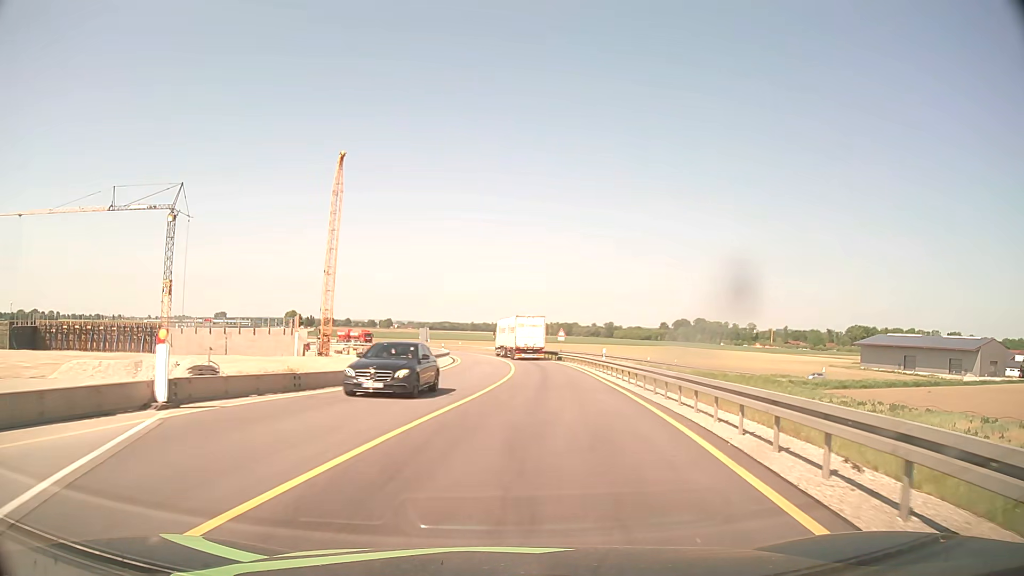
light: Day
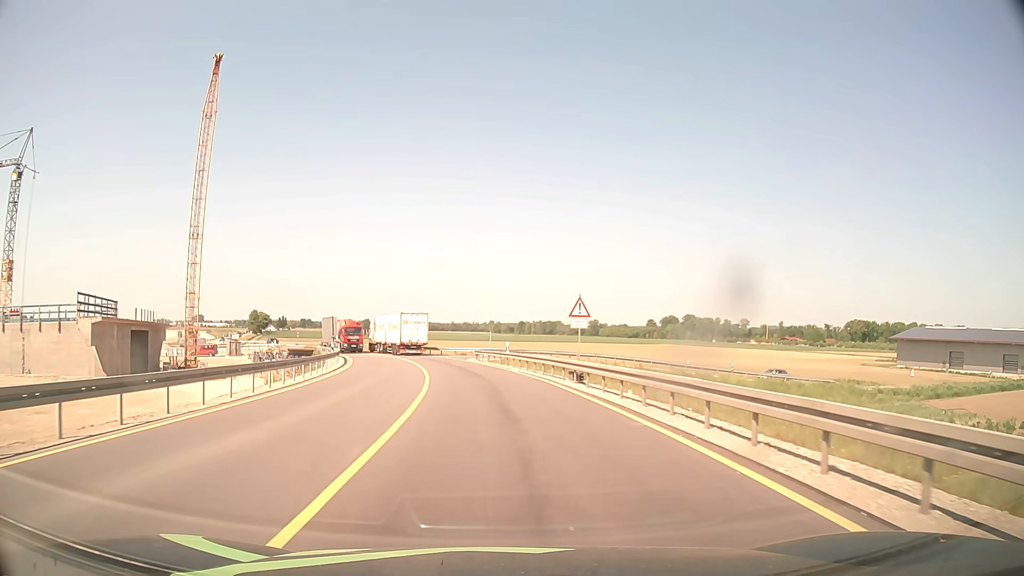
(+2.2, +38.2) m; +2°
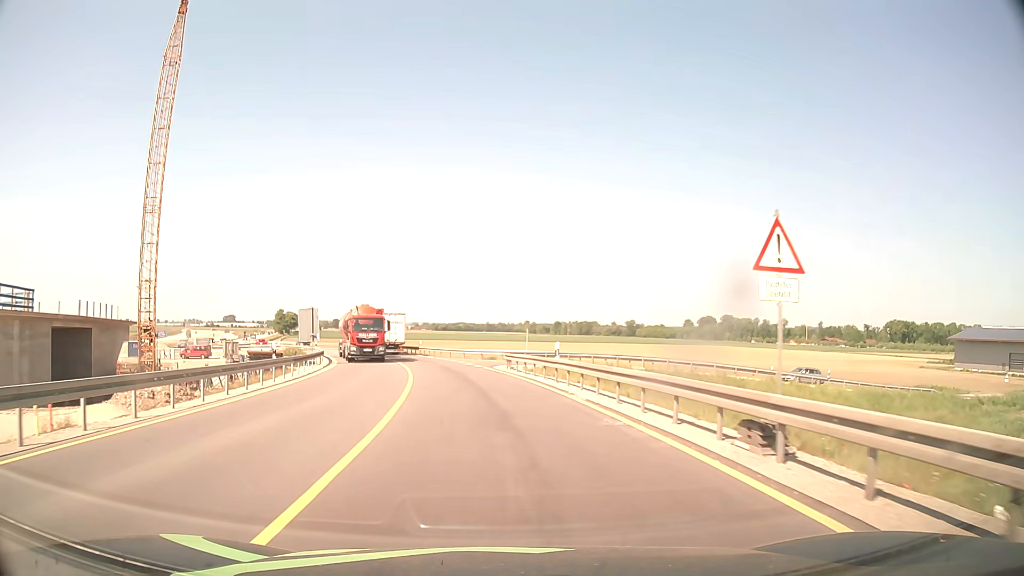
(-0.3, +15.2) m; -3°
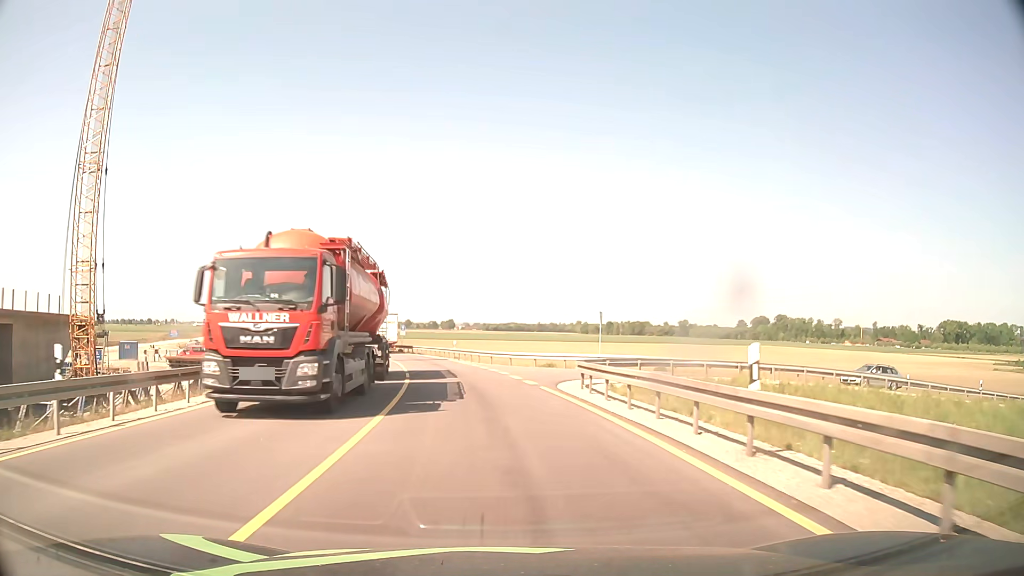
(-0.5, +15.2) m; -4°
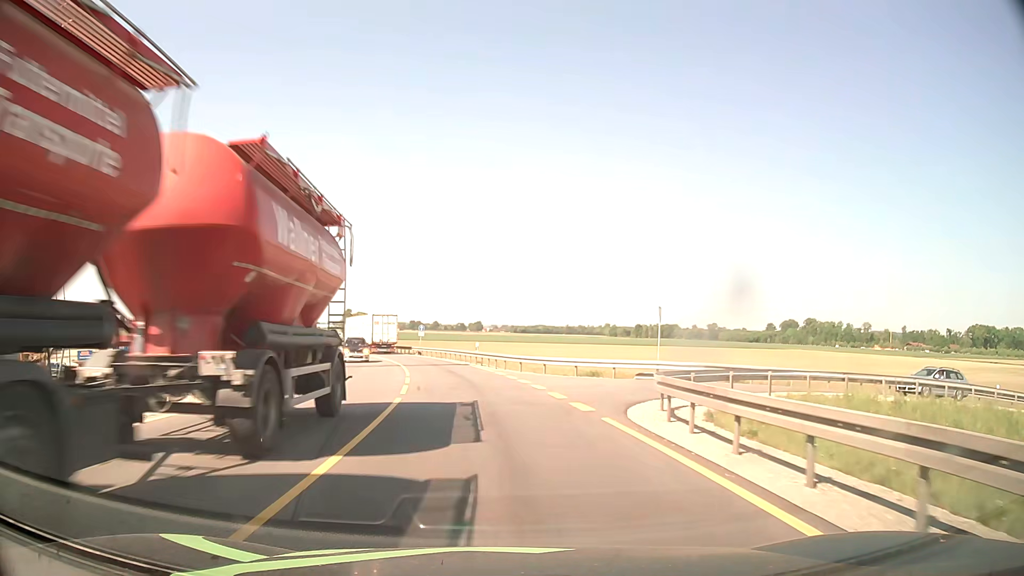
(-0.2, +7.6) m; -2°
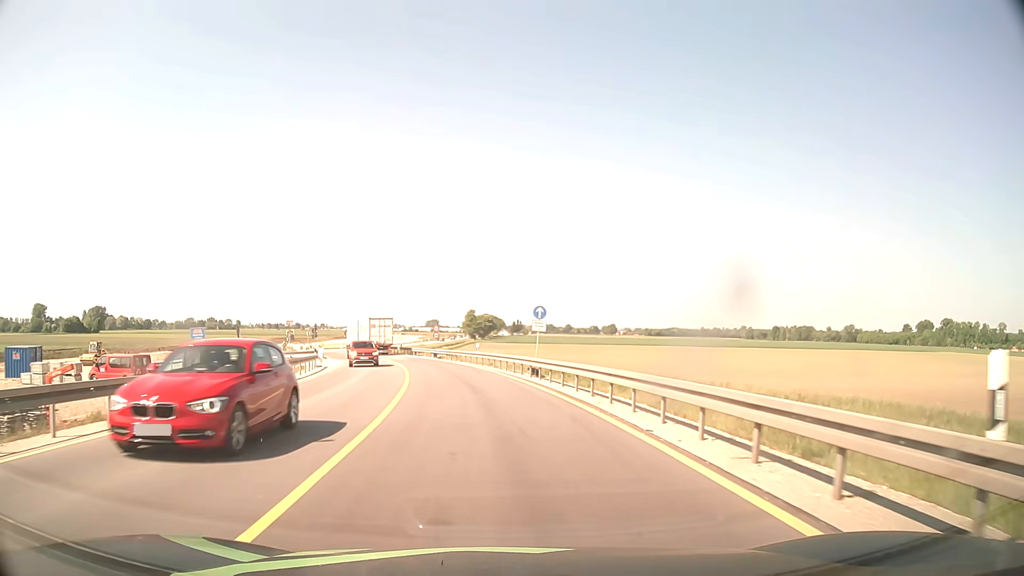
(-4.0, +38.0) m; -11°
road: unclassified
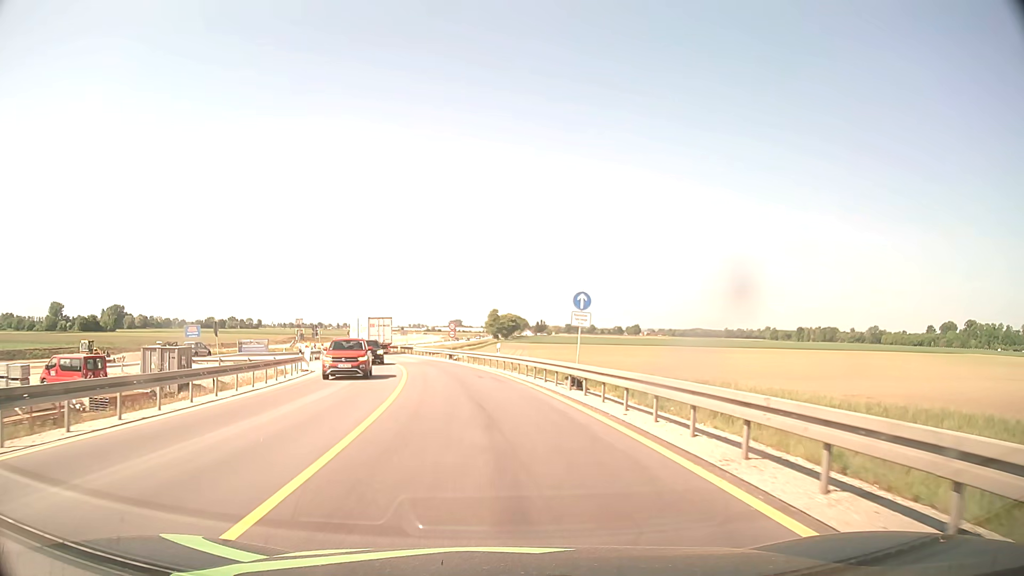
(-0.1, +7.7) m; -2°
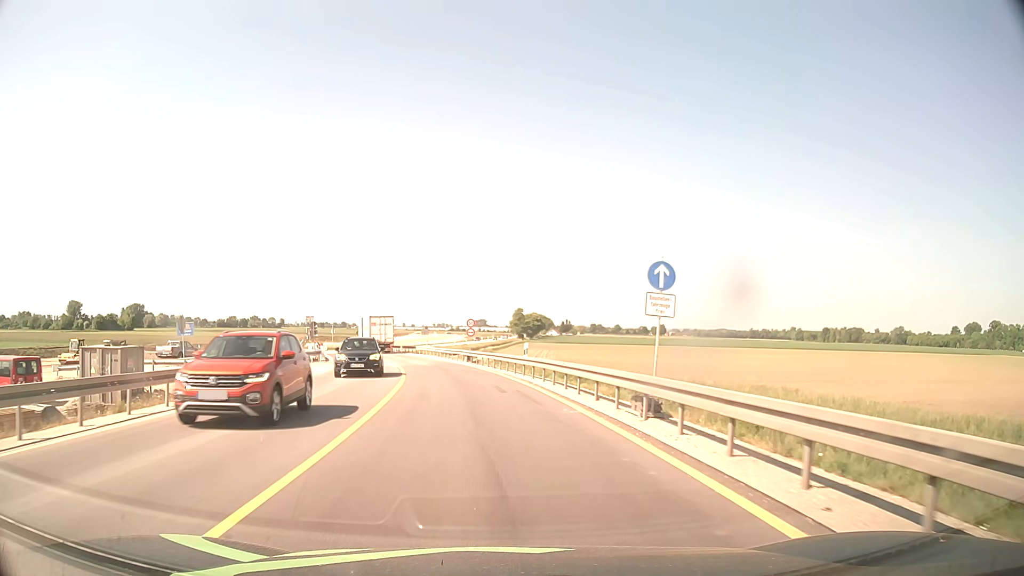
(-0.2, +7.7) m; -2°
